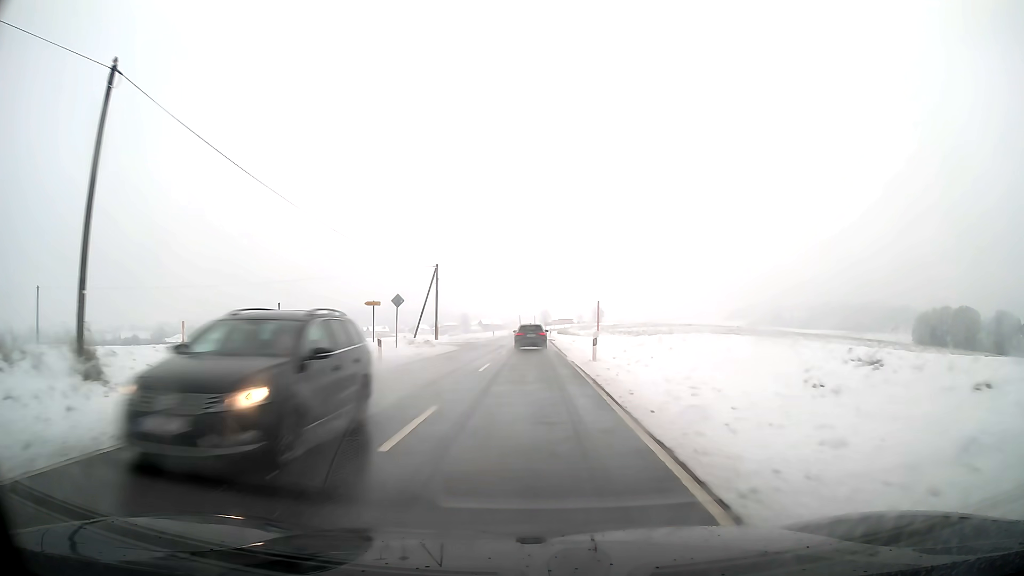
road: secondary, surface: asphalt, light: Day
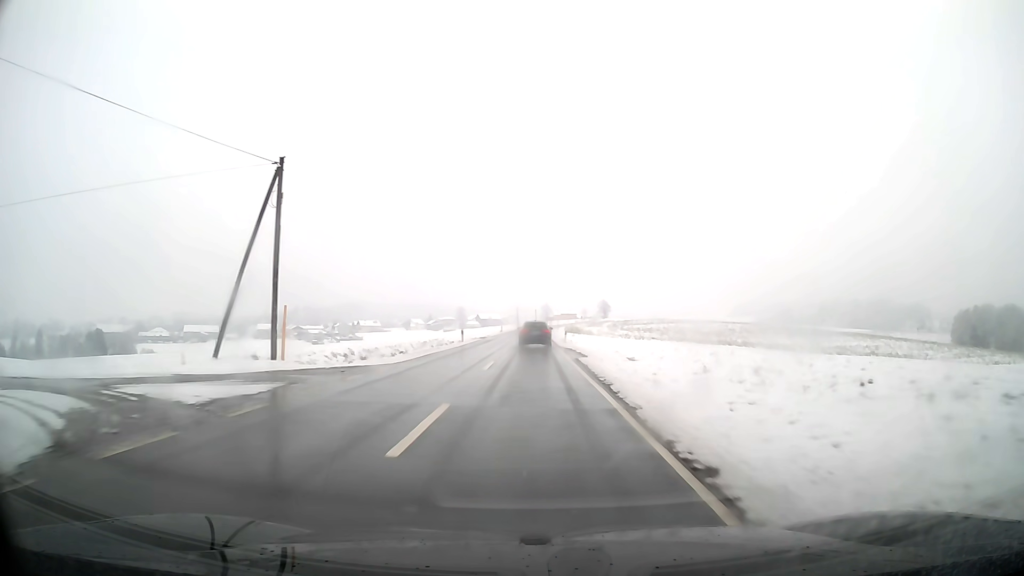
(0.0, +36.4) m; 0°
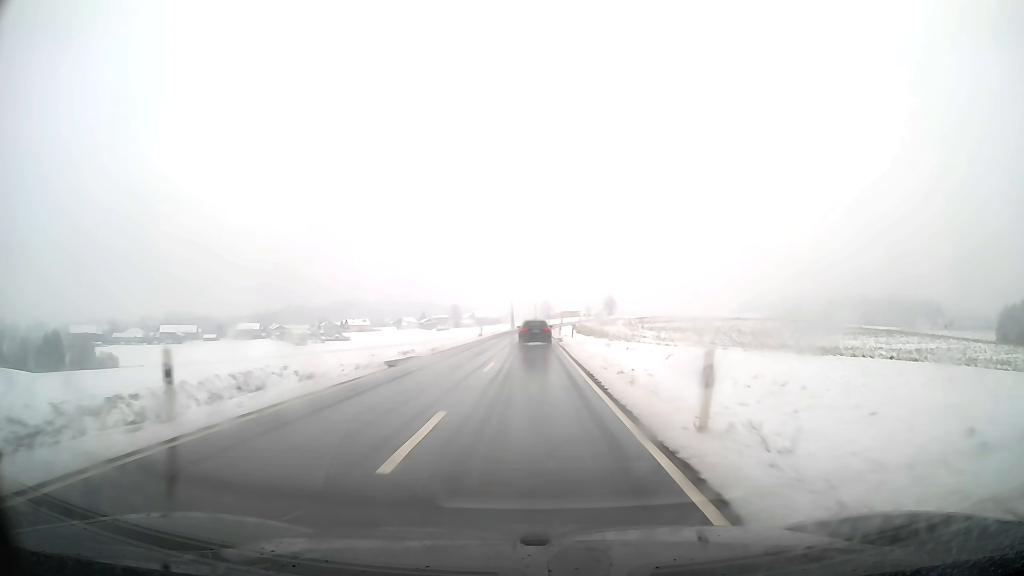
(0.0, +36.8) m; 0°
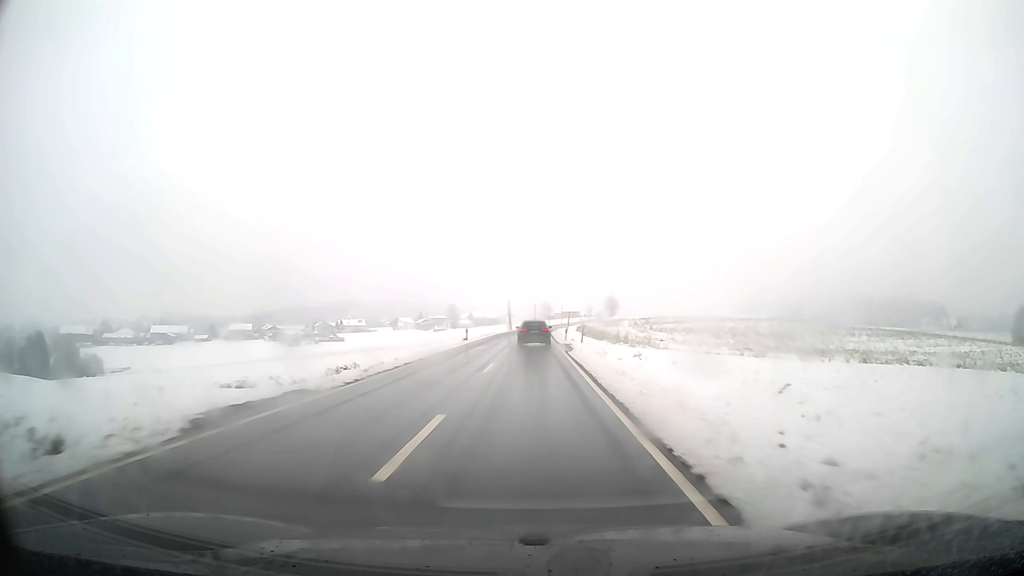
(0.0, +12.2) m; 0°
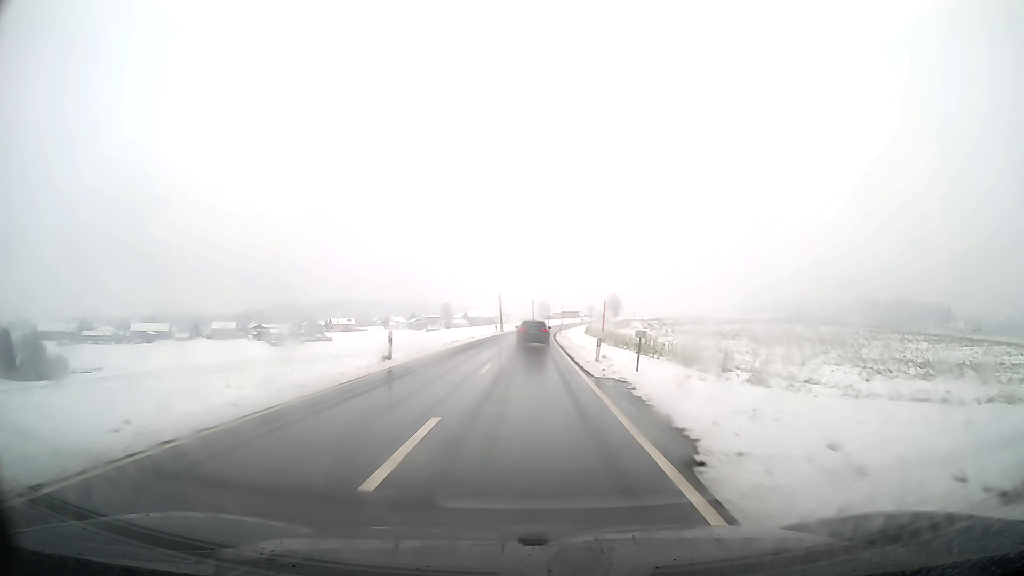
(0.0, +24.3) m; 0°
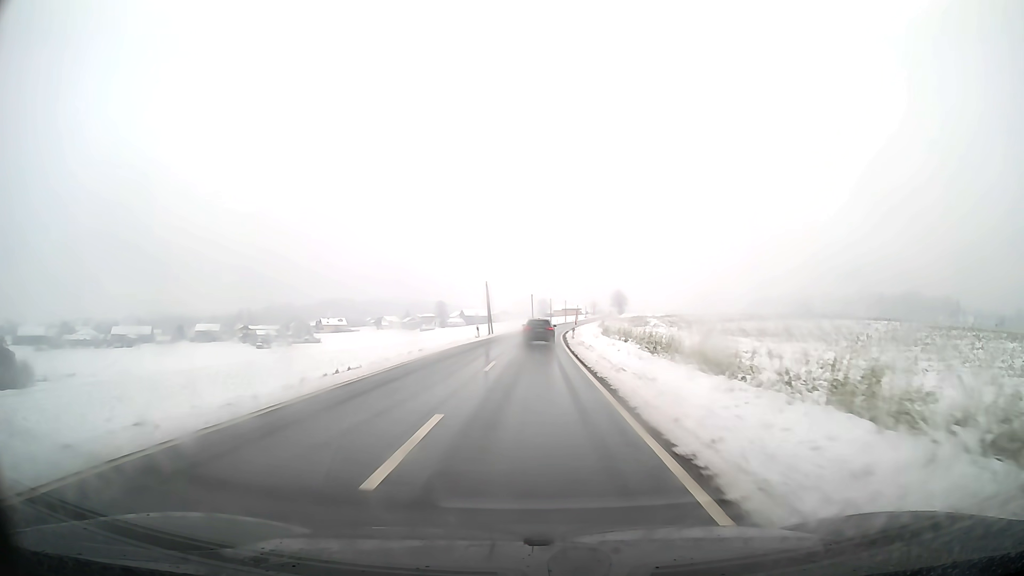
(0.0, +23.9) m; 0°
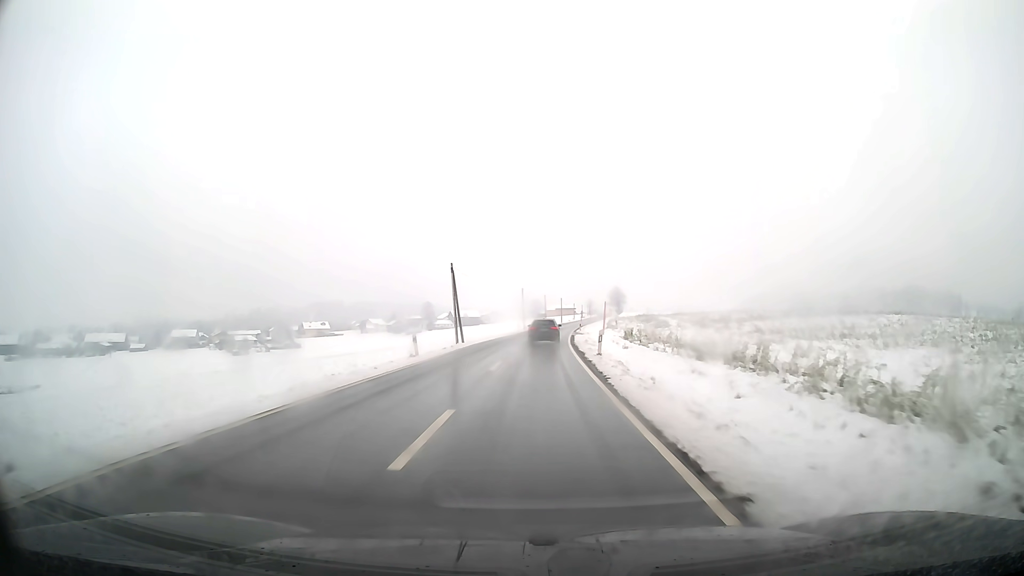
(+0.1, +23.3) m; +1°
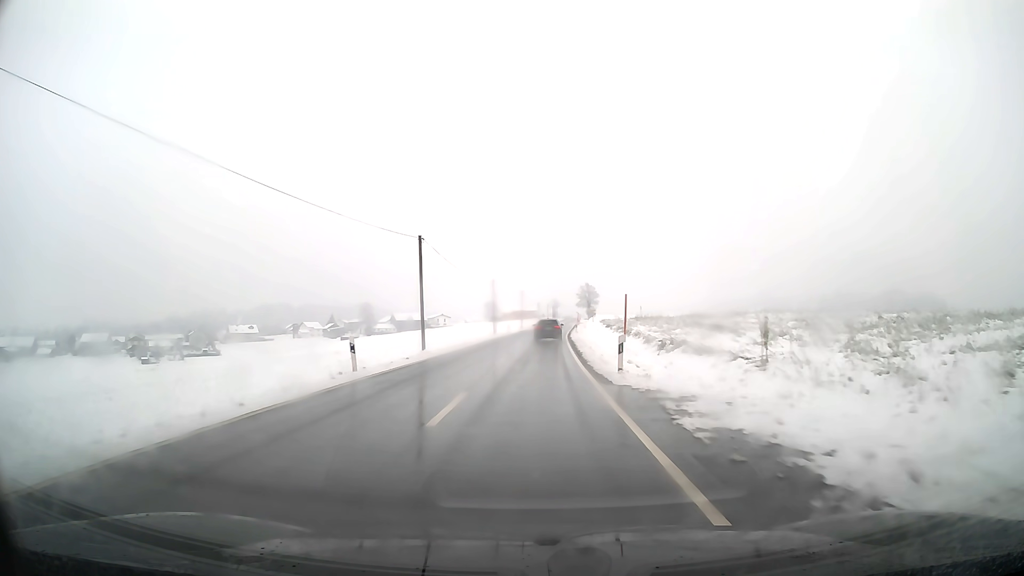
(+1.8, +57.4) m; +4°
